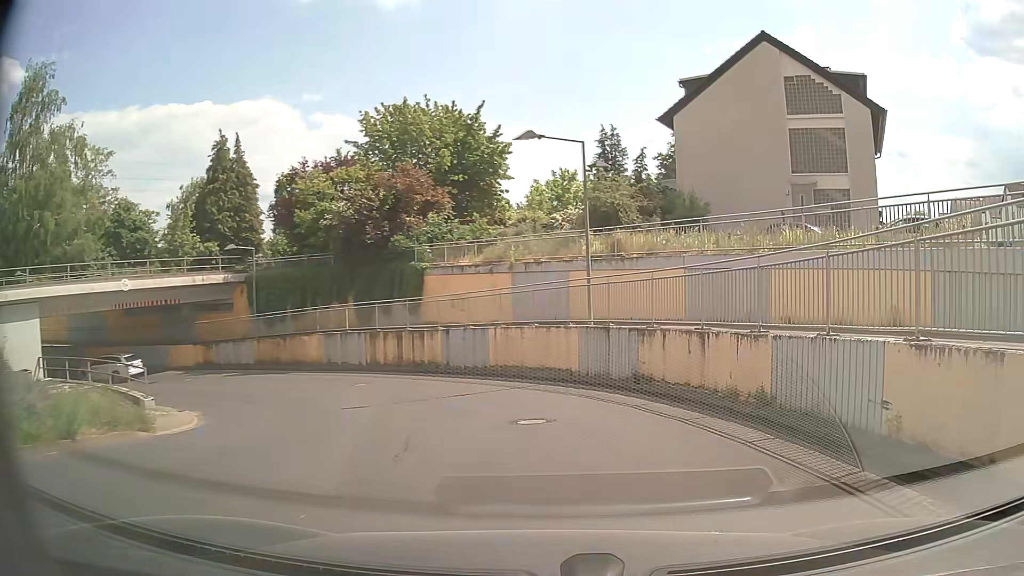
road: residential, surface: asphalt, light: Day
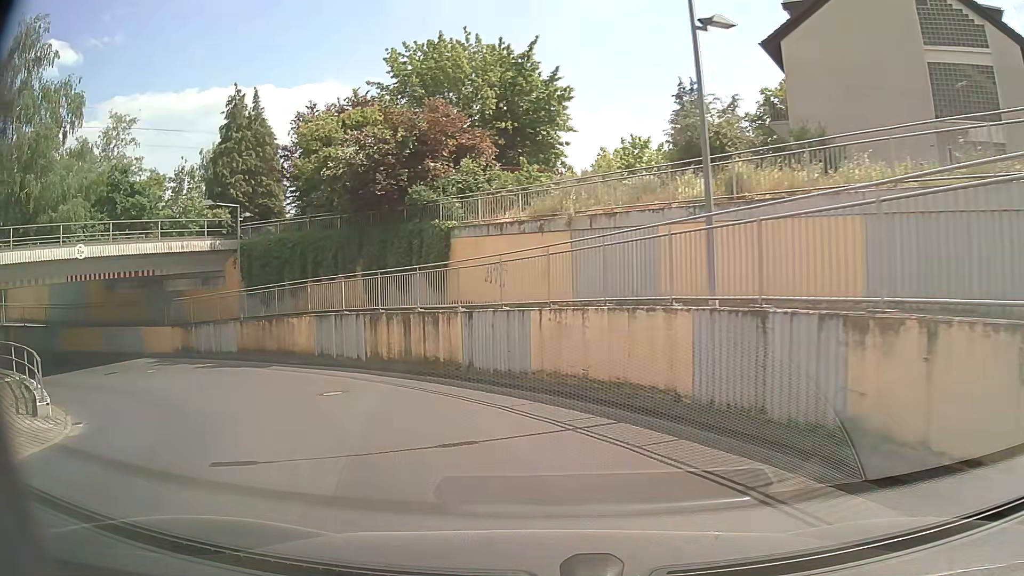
(+0.2, +8.7) m; -4°
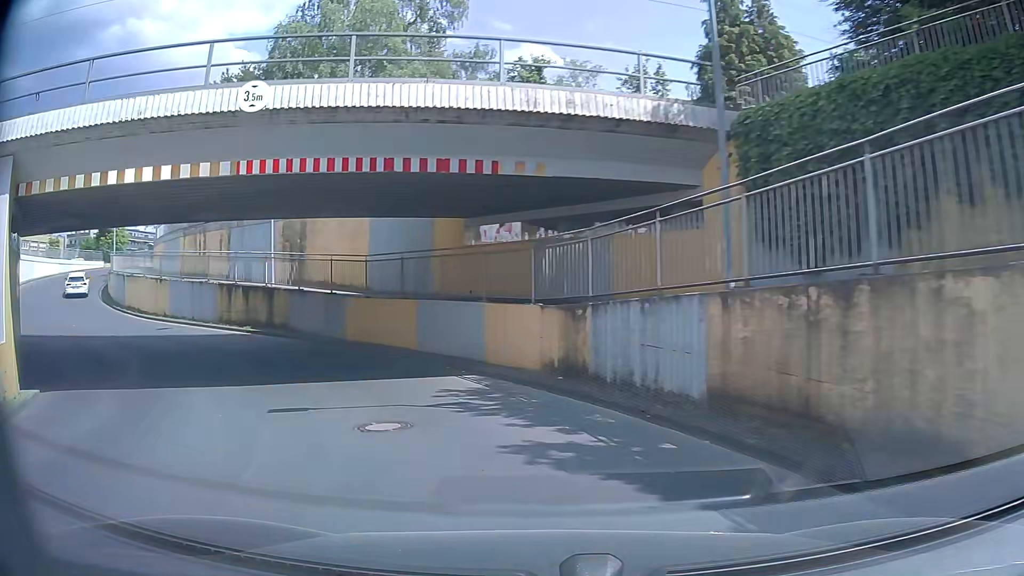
(-7.0, +18.9) m; -43°
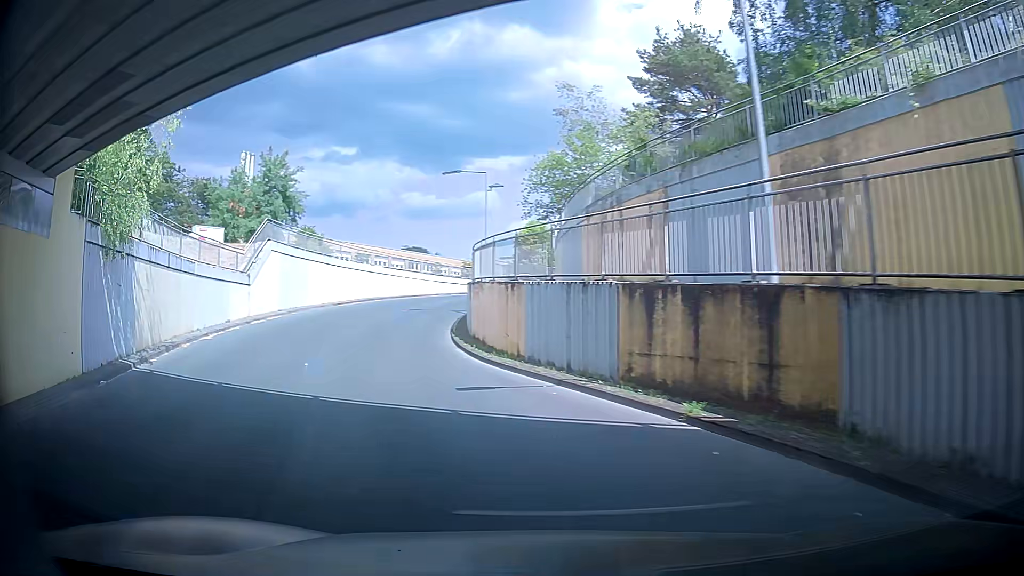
(-5.6, +15.9) m; -41°
